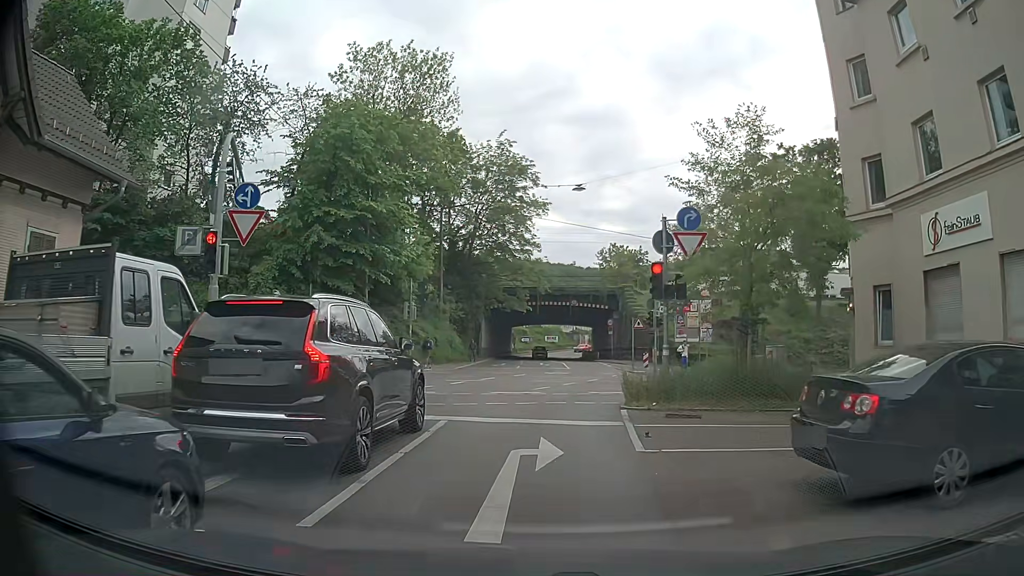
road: residential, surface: asphalt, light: Day
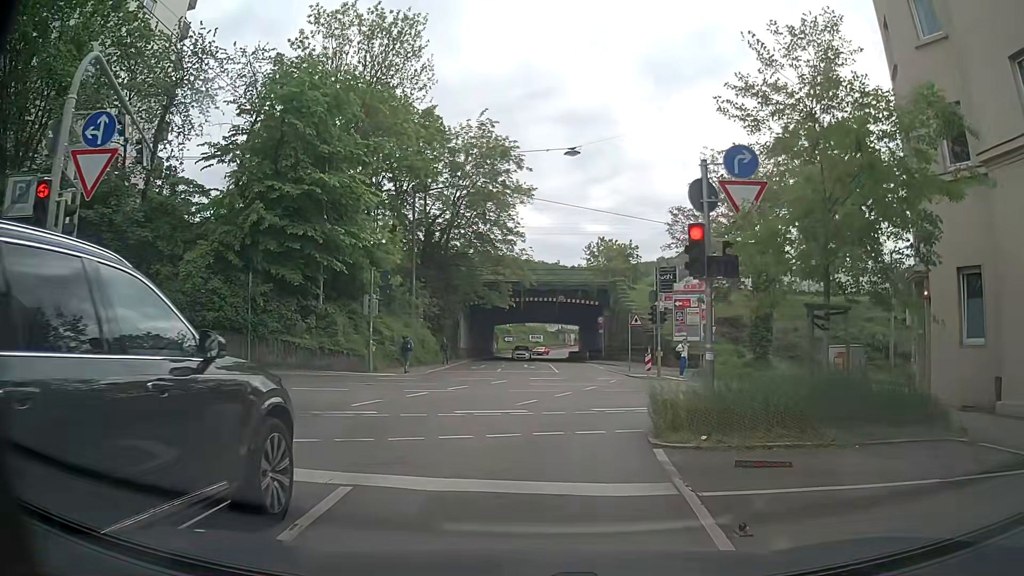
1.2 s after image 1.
(+0.2, +5.0) m; +3°
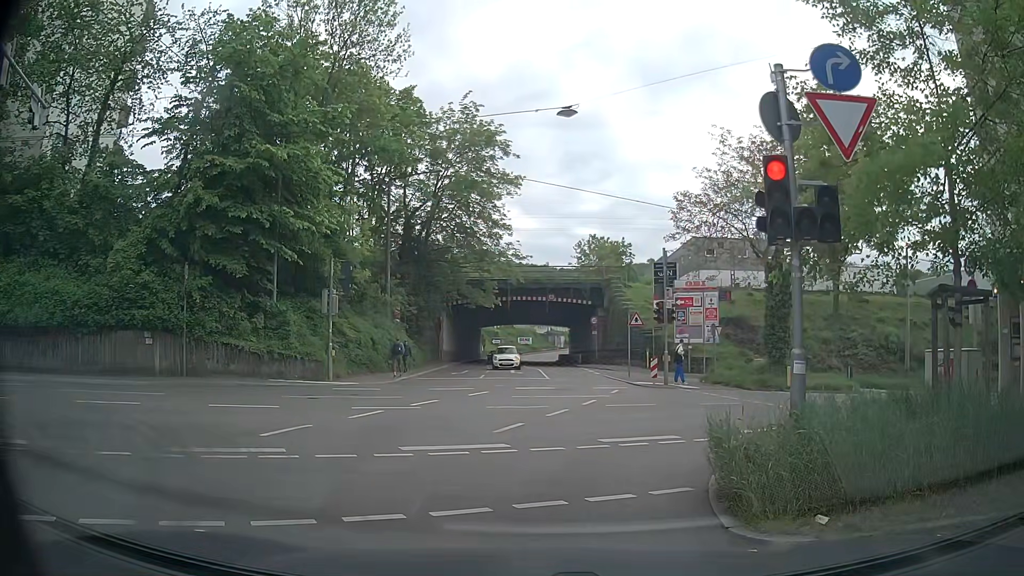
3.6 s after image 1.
(0.0, +3.9) m; +1°
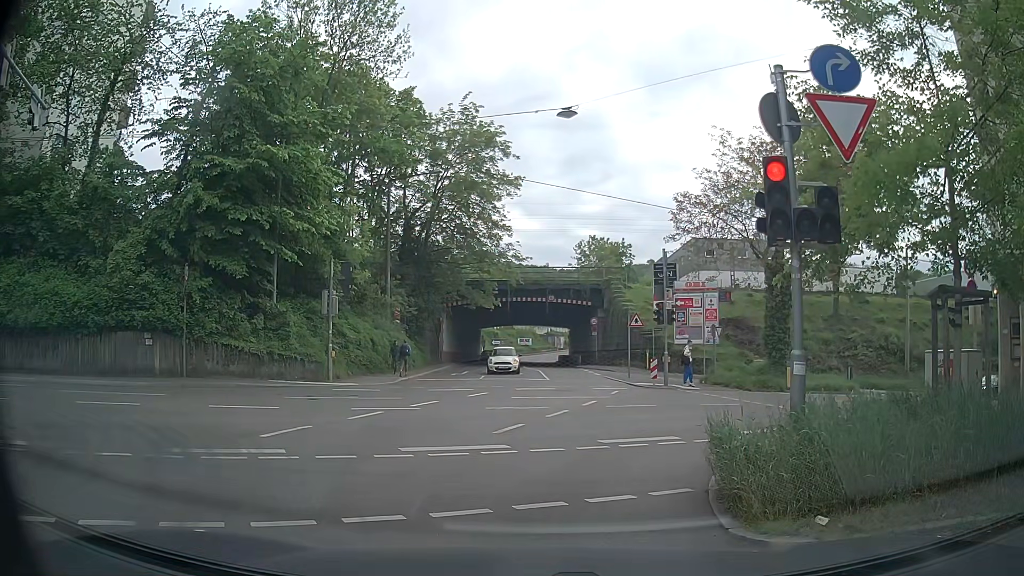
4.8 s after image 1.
(0.0, 0.0) m; 0°
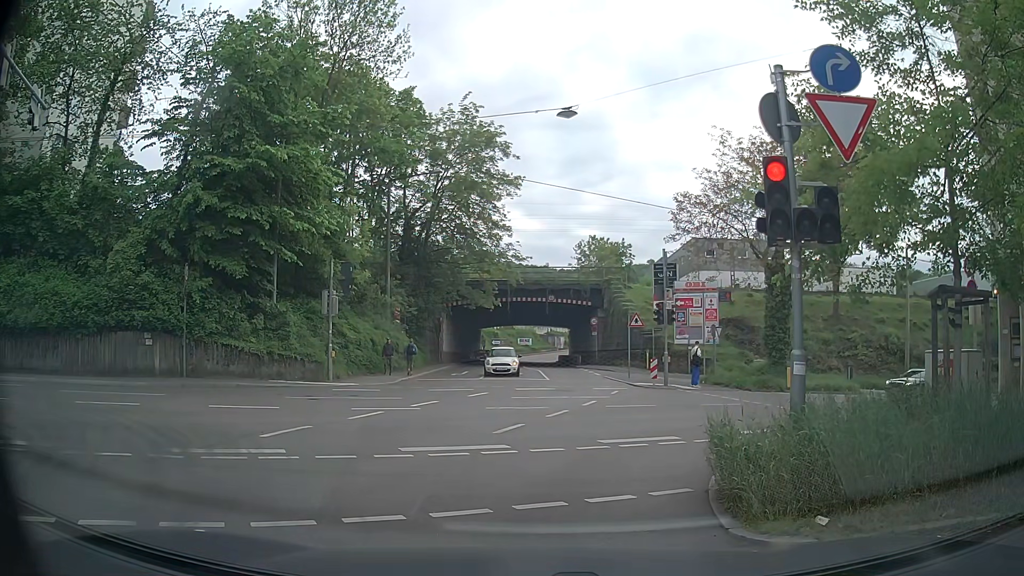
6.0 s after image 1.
(0.0, 0.0) m; 0°
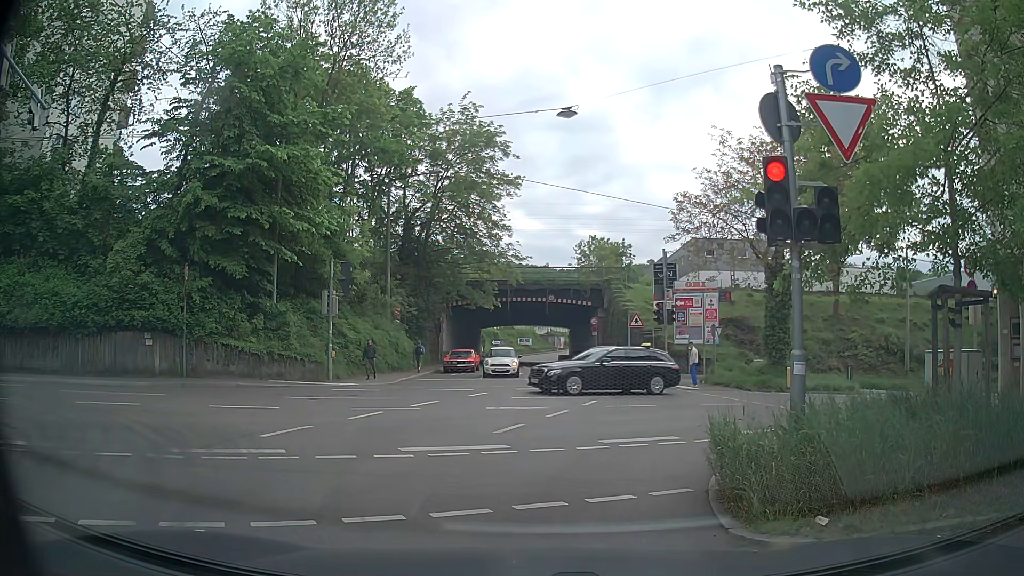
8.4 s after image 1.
(0.0, 0.0) m; 0°
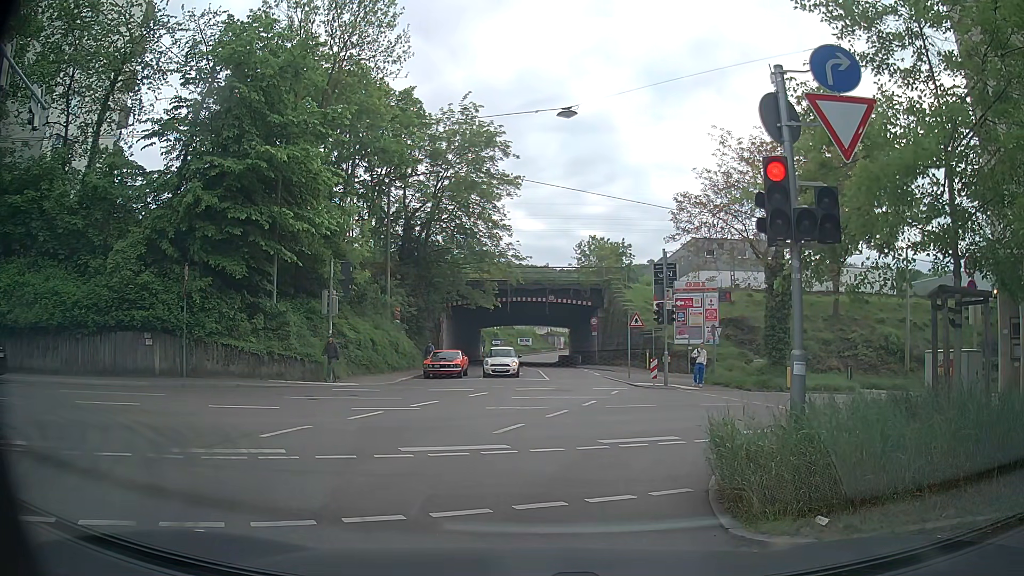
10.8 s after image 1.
(0.0, 0.0) m; 0°
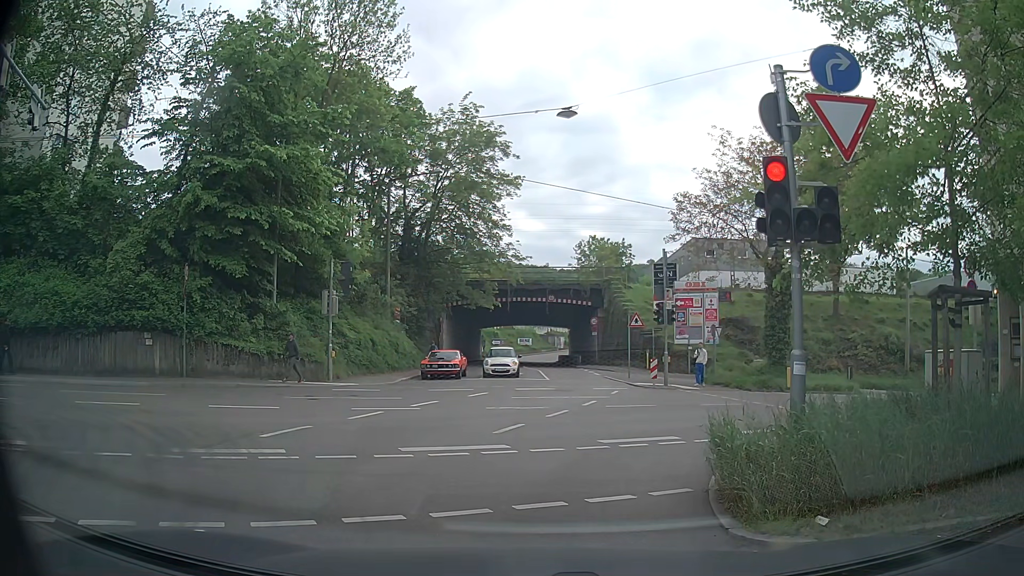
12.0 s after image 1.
(0.0, 0.0) m; 0°
